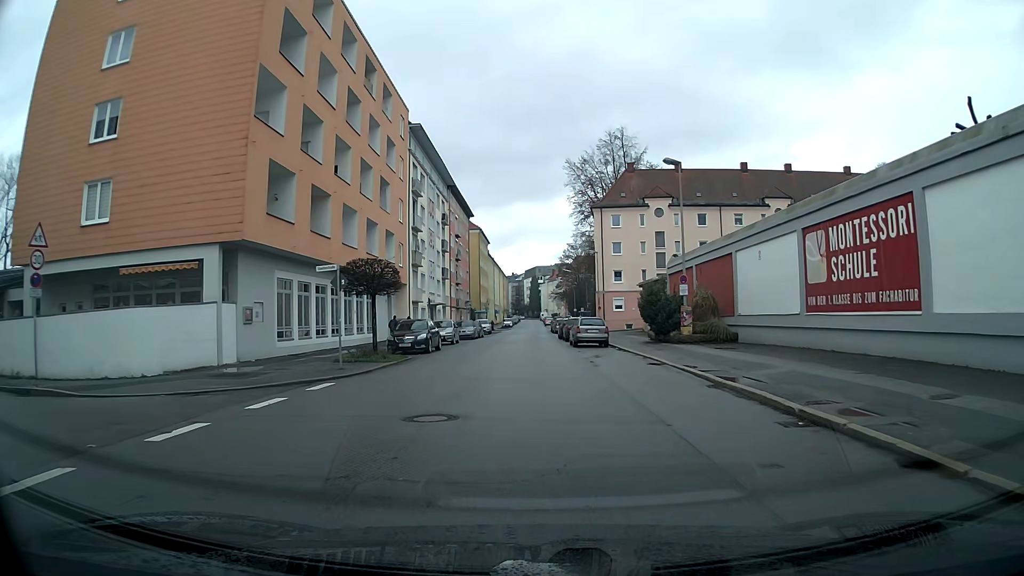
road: tertiary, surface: asphalt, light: Day
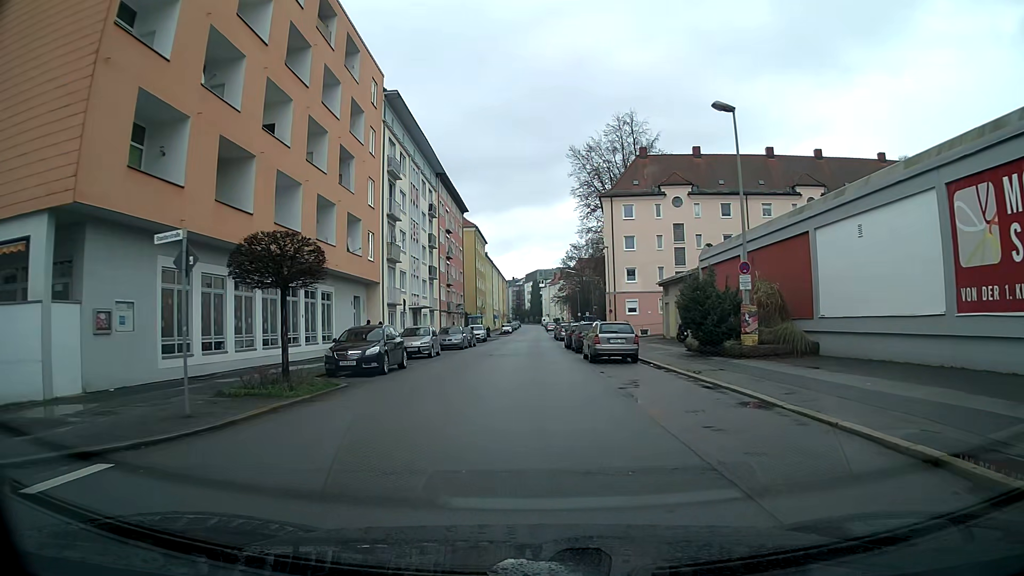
(-0.1, +8.9) m; -1°
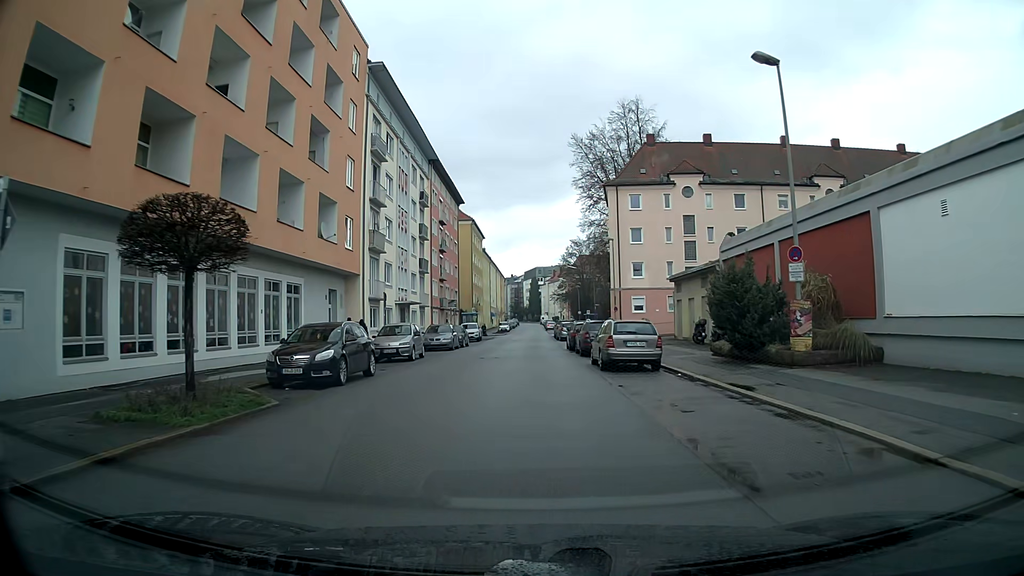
(0.0, +4.4) m; 0°
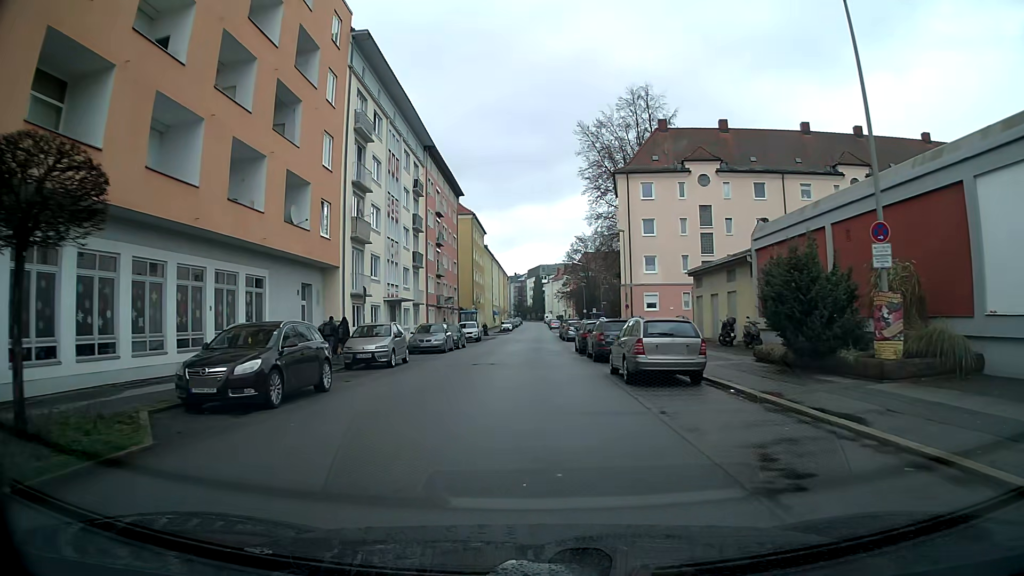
(0.0, +4.4) m; 0°
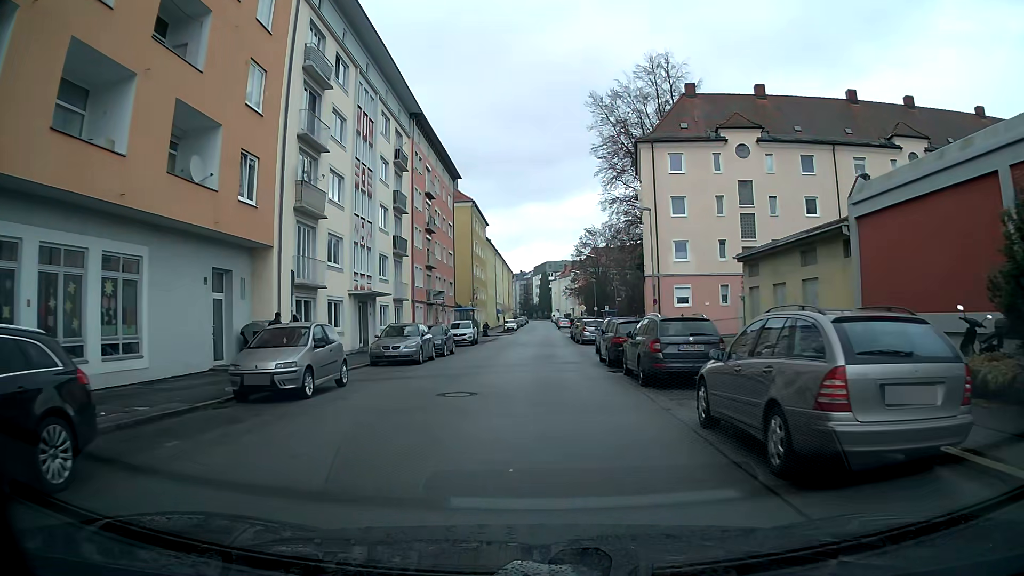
(0.0, +8.9) m; 0°
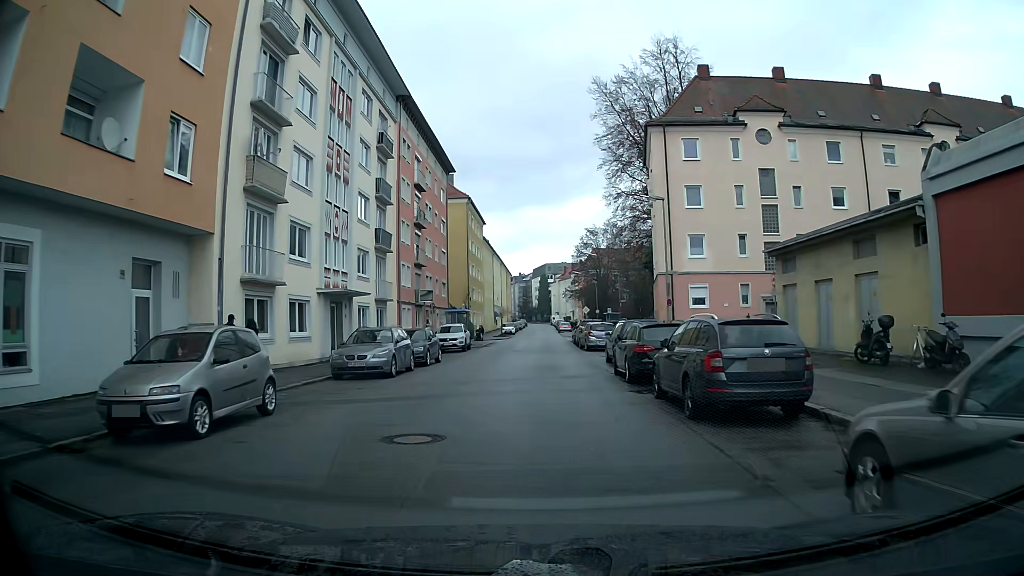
(0.0, +4.5) m; 0°
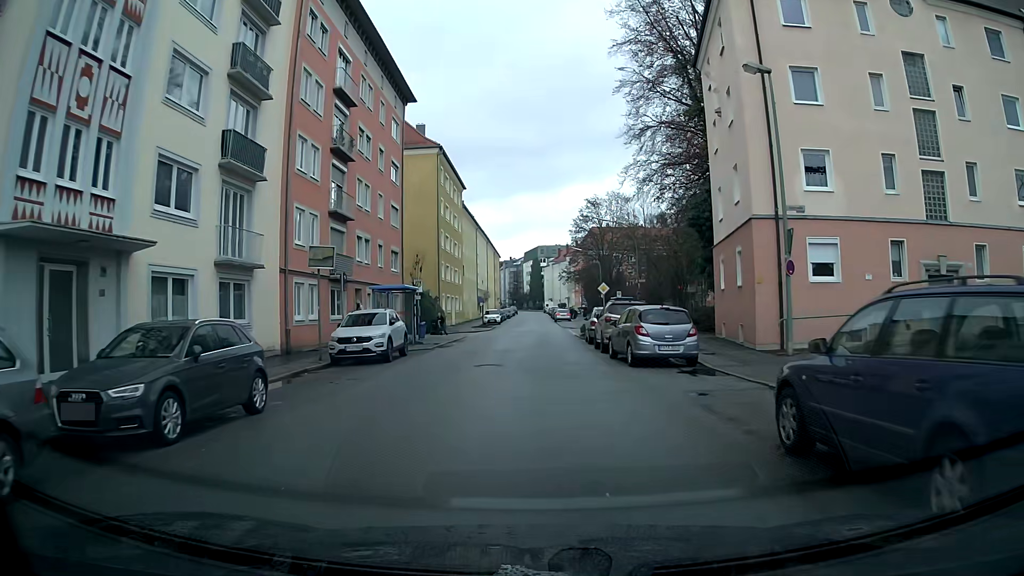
(+0.1, +18.0) m; 0°
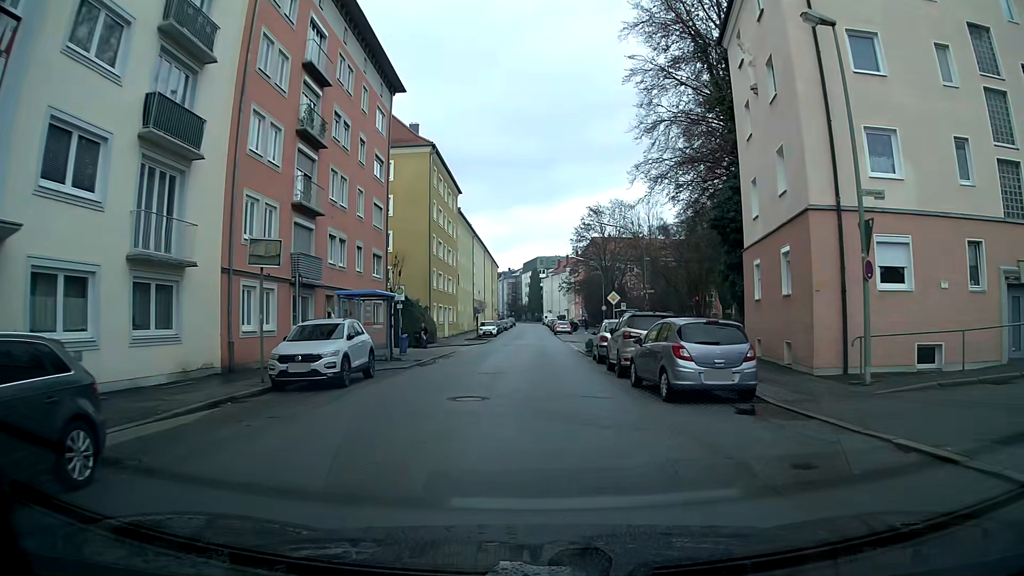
(0.0, +4.5) m; 0°
(0, +10) (0, +20) (0, +30) (+1, +40) (+1, +50) (+1, +60) (+1, +70) (+1, +80) (+1, +90) (+1, +100) m
